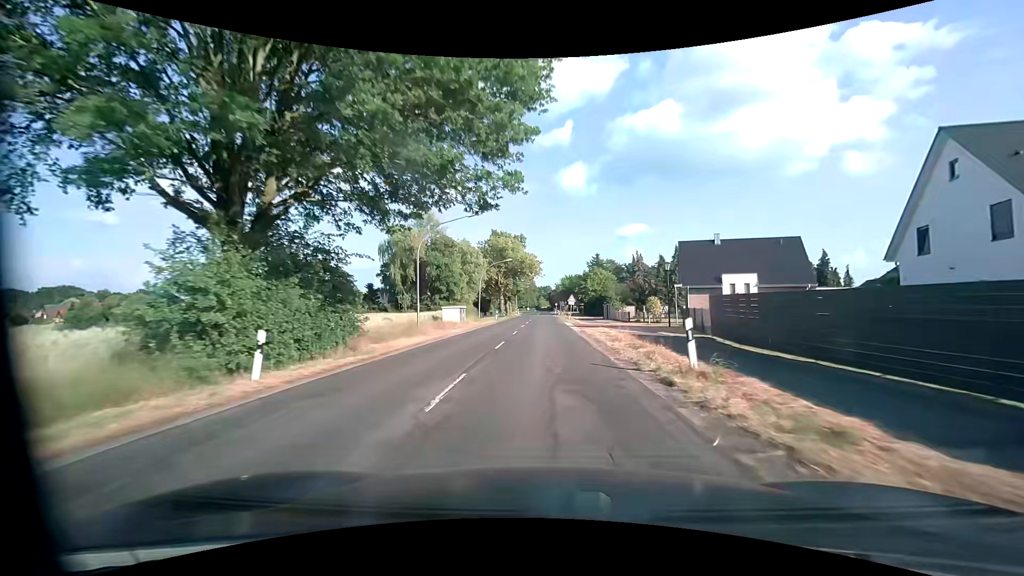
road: secondary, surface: asphalt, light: Day
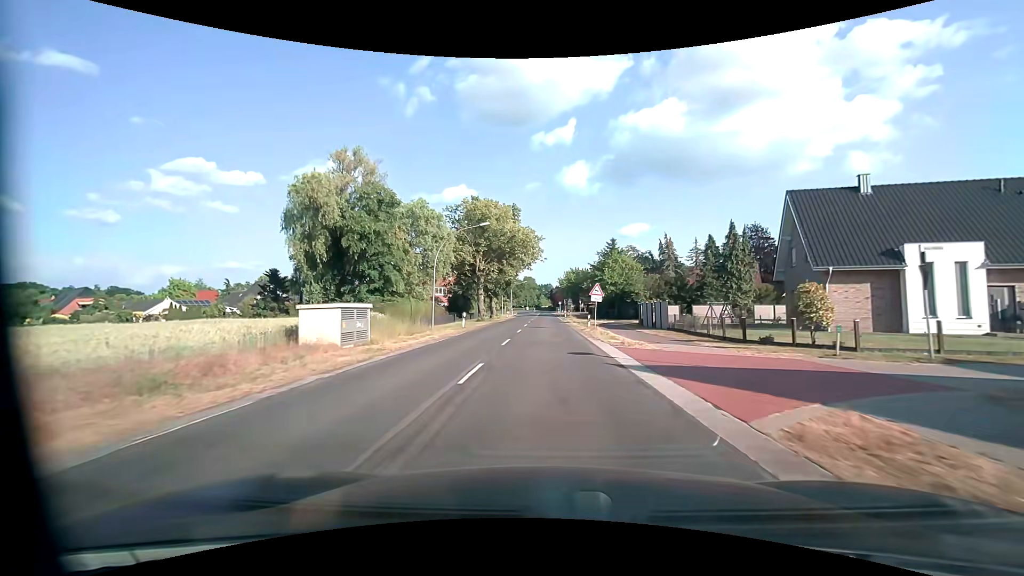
(-0.2, +25.7) m; 0°
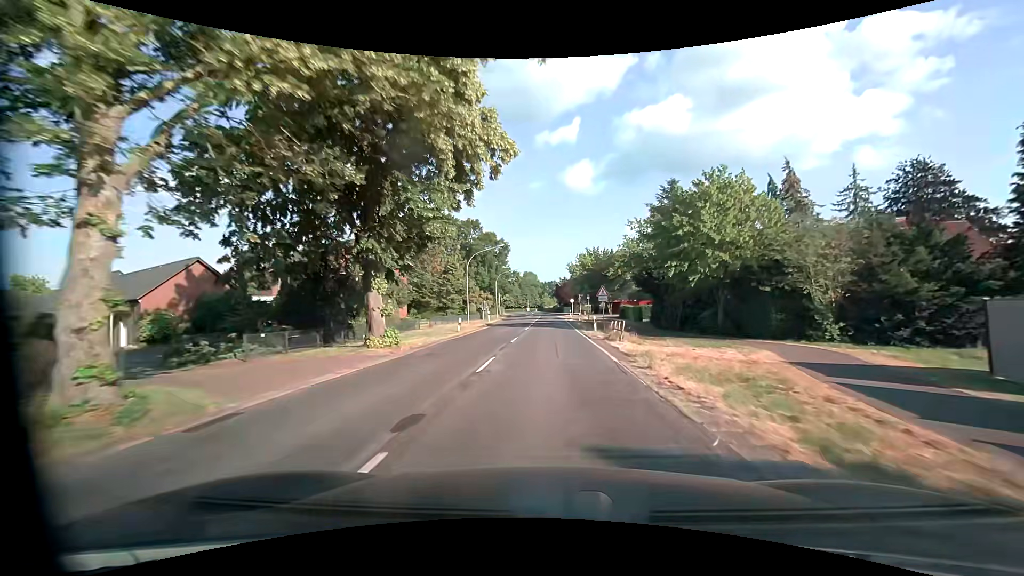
(+0.2, +42.9) m; 0°
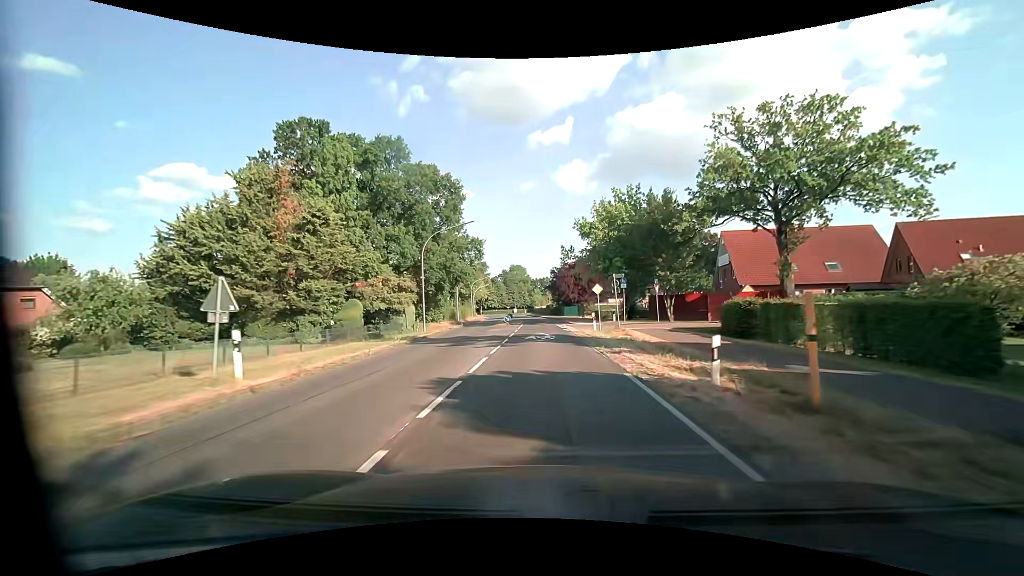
(+0.2, +42.9) m; +1°
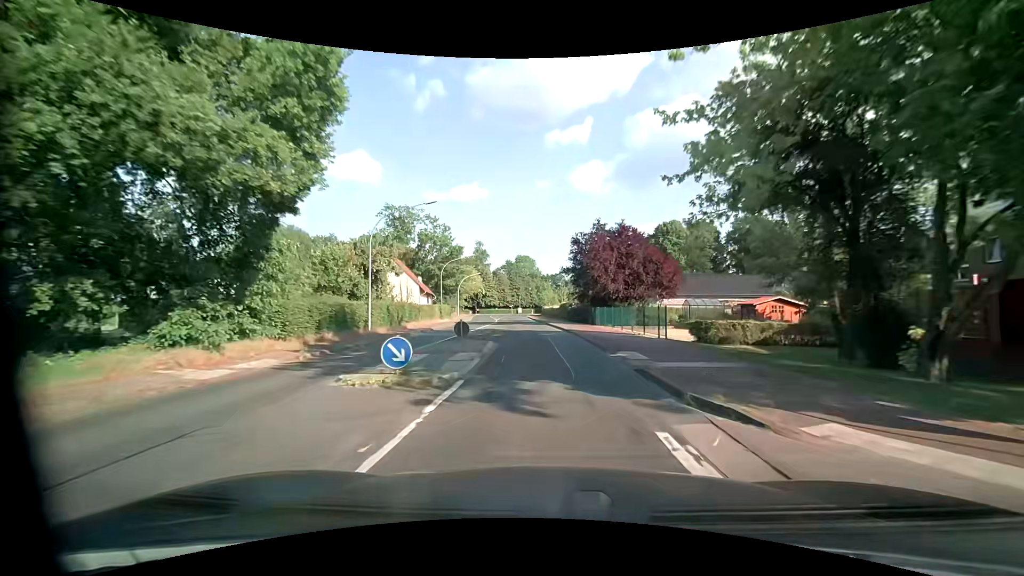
(-0.3, +34.2) m; -1°
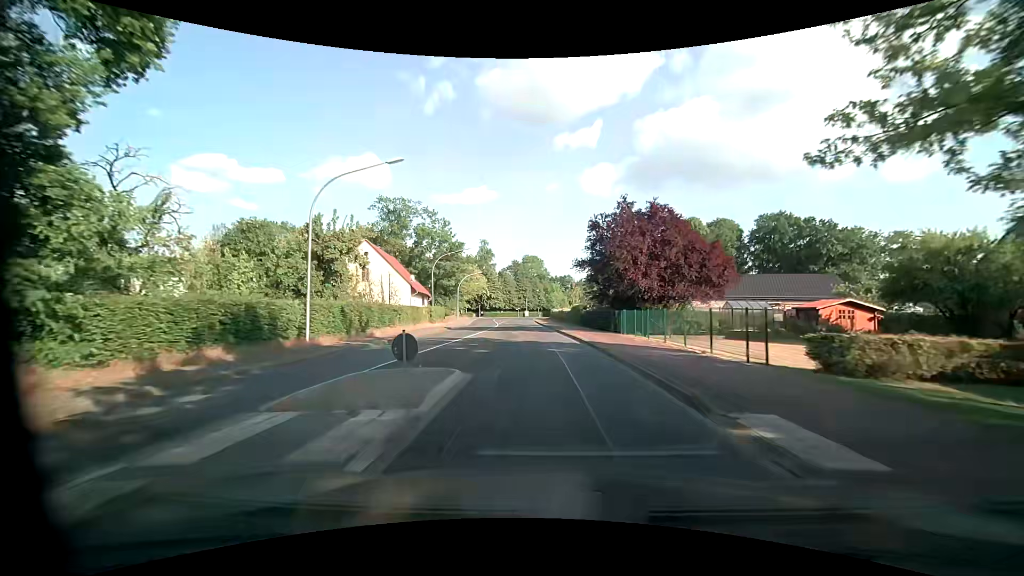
(-0.1, +8.5) m; -1°
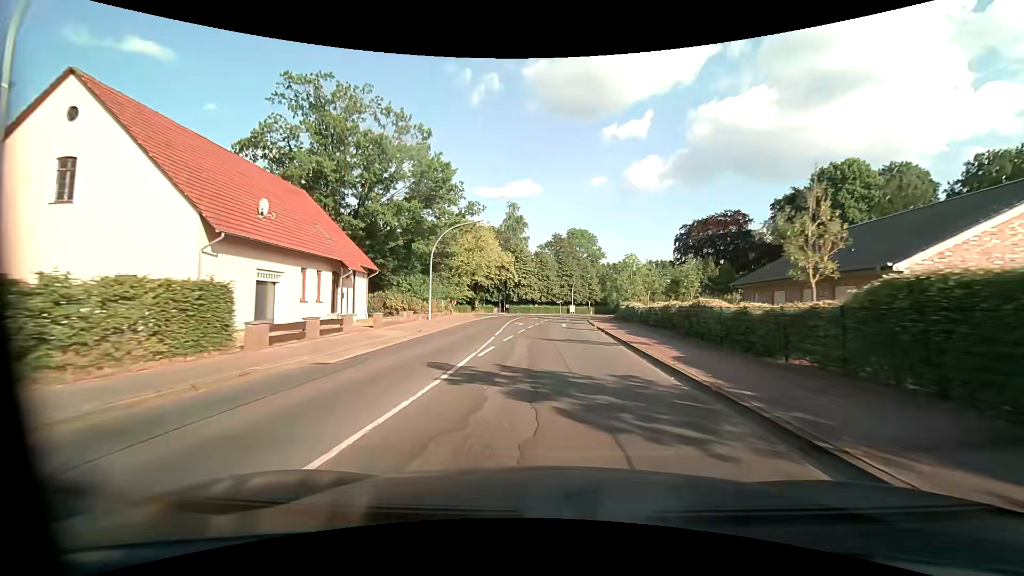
(-2.2, +42.6) m; -5°
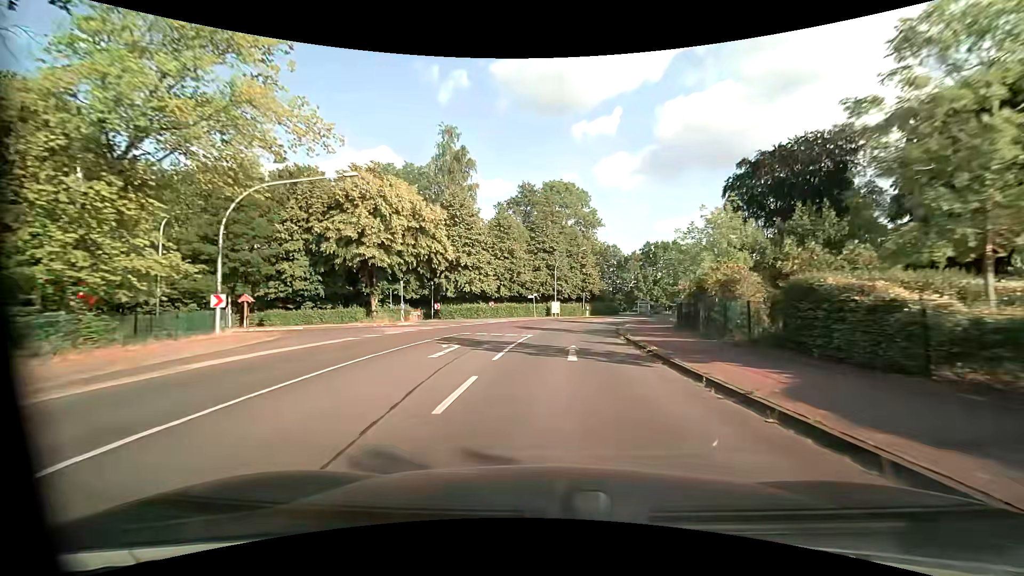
(+1.1, +42.6) m; +3°
(0, +10) (+1, +20) (+2, +30) (+5, +39) (+9, +49) (+14, +57) (+19, +66) (+23, +75) (+28, +84) (+33, +93) m
